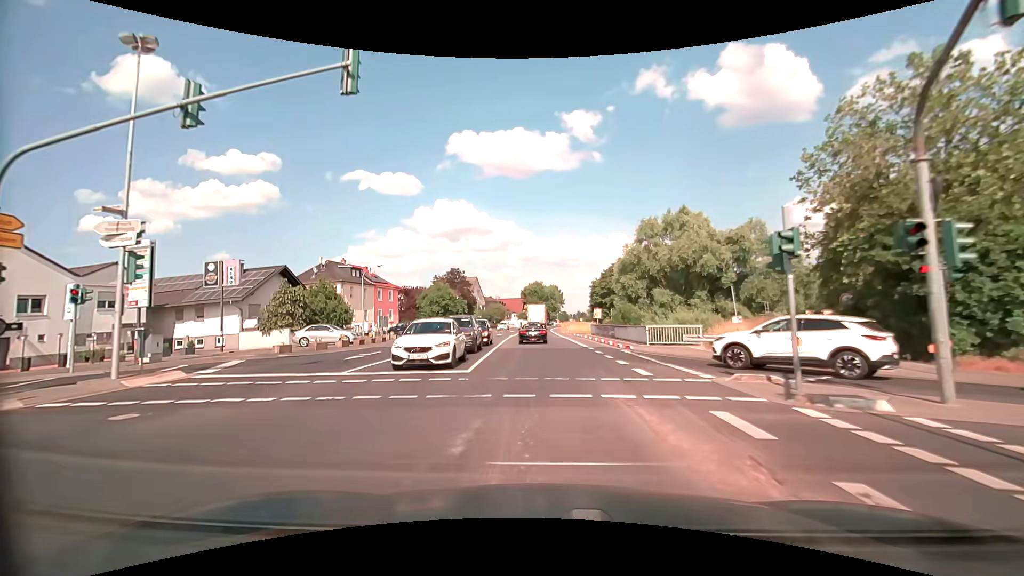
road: secondary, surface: asphalt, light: Day
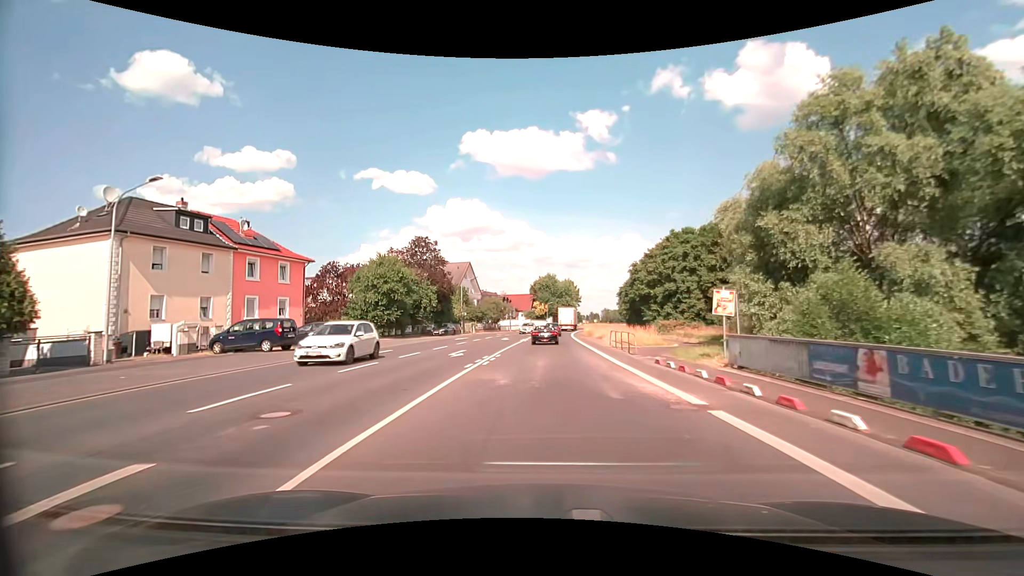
(-0.5, +33.6) m; -1°
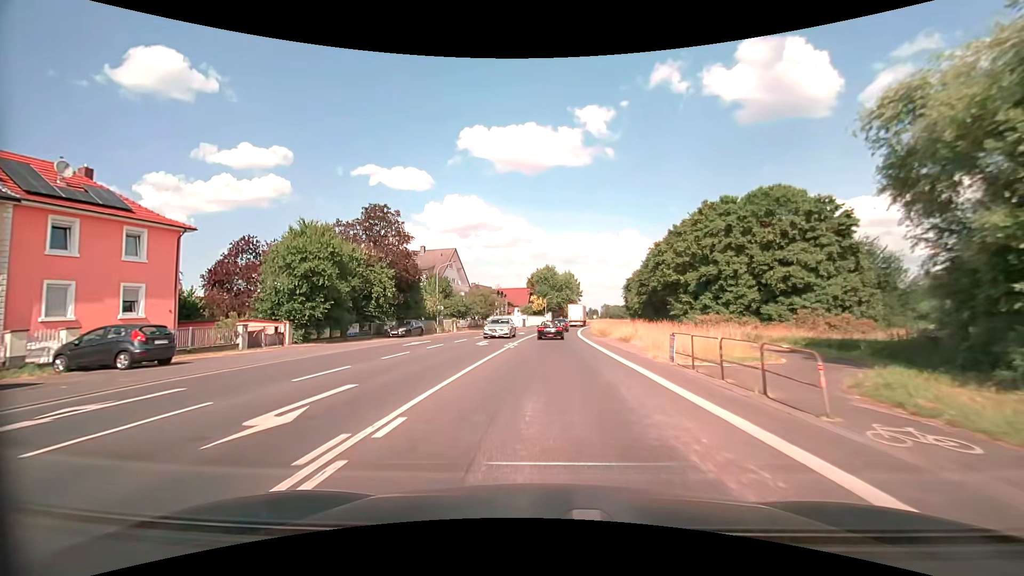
(0.0, +14.6) m; 0°
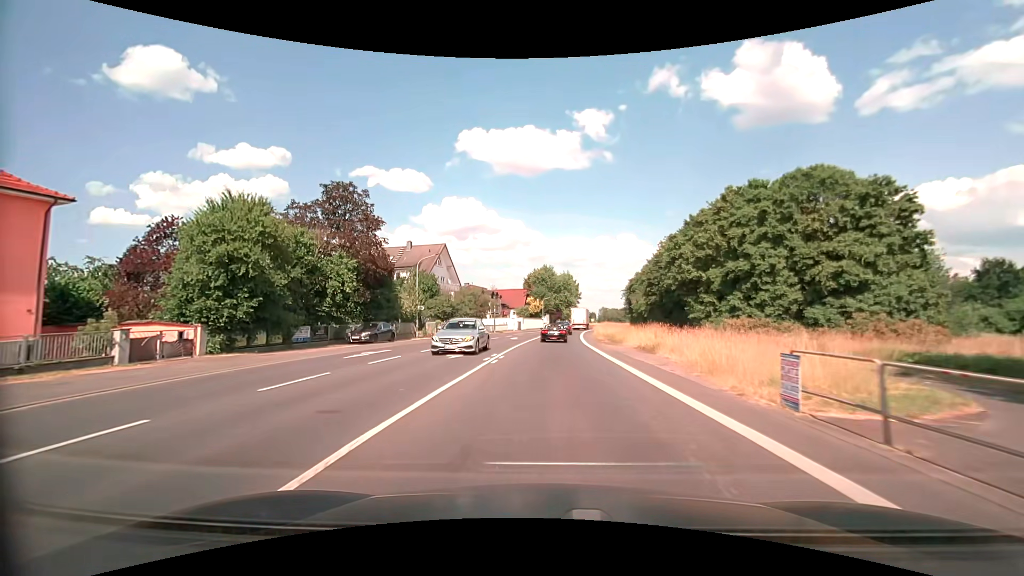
(0.0, +7.5) m; 0°
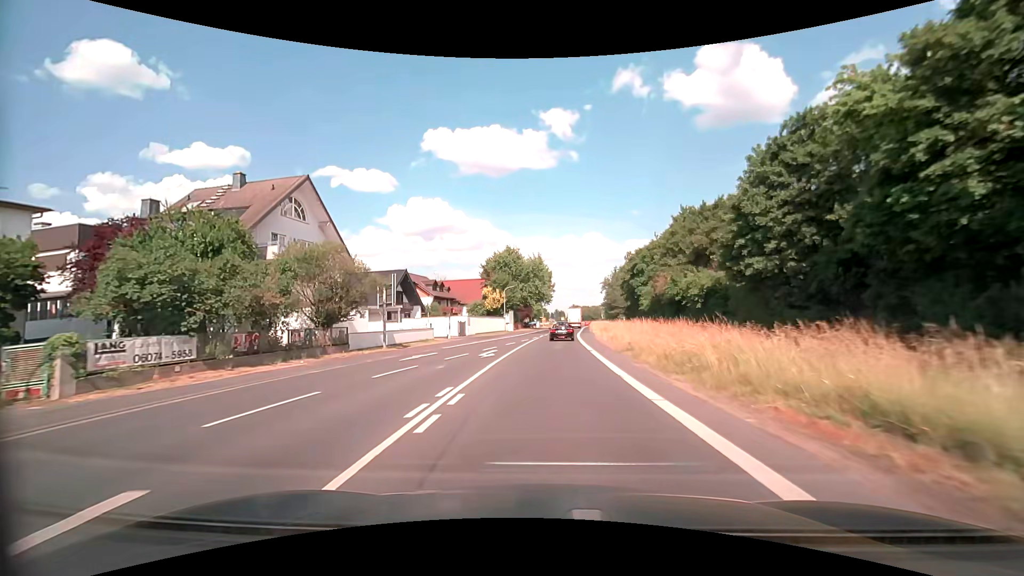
(+1.2, +38.4) m; +4°
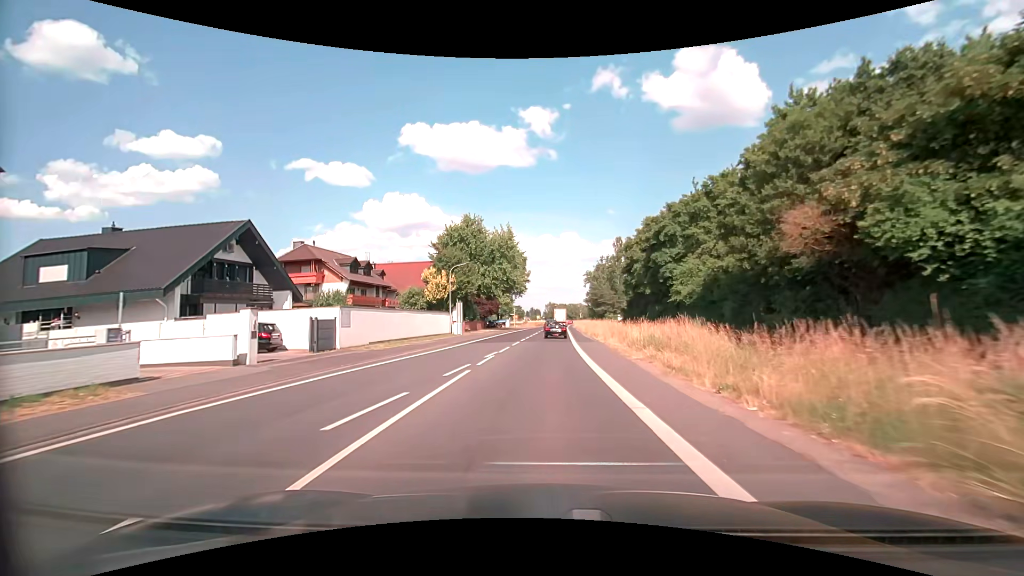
(+0.9, +30.2) m; +3°
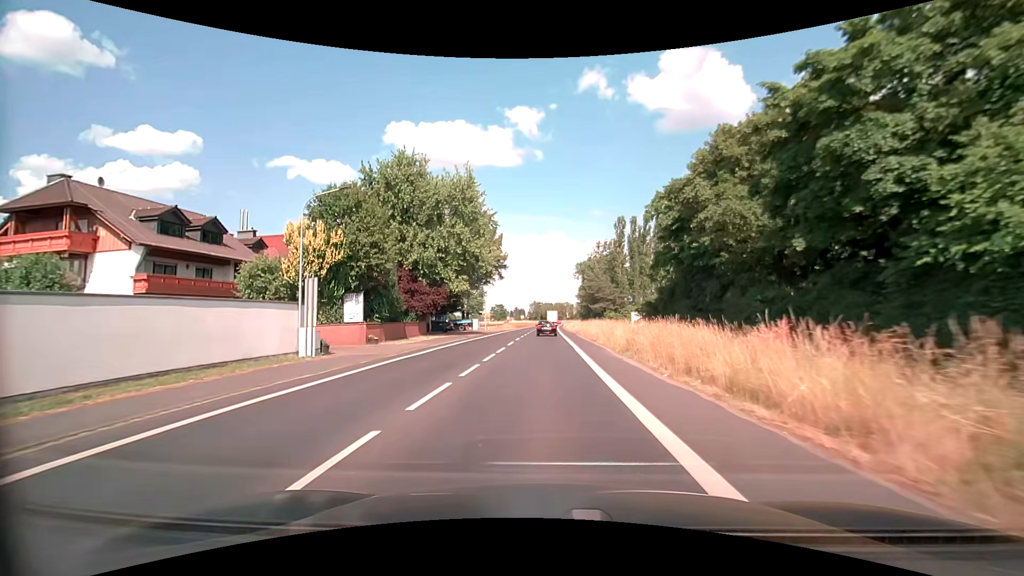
(+0.4, +30.6) m; +2°
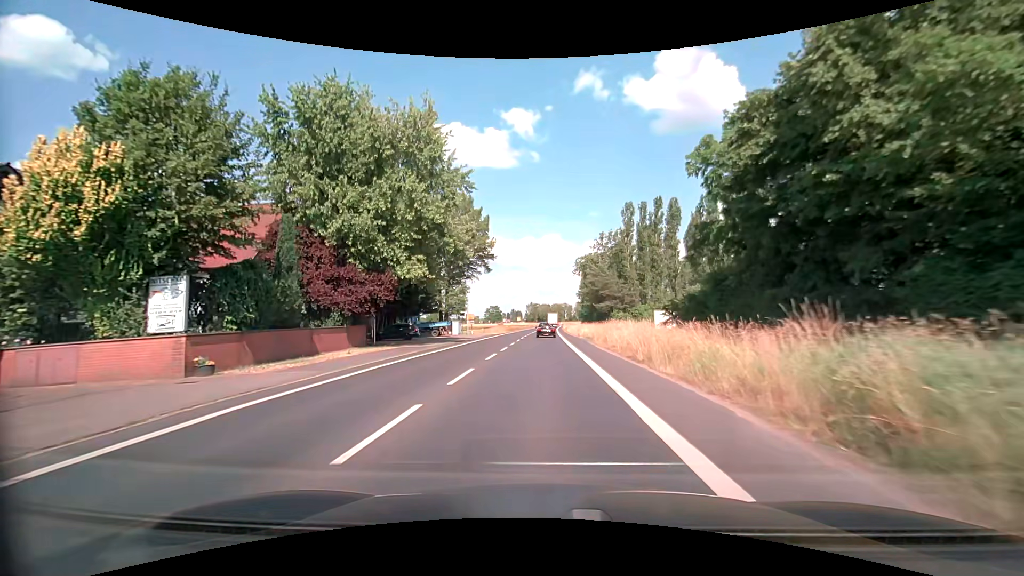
(+0.1, +15.9) m; +1°
(0, +10) (0, +20) (0, +30) (0, +40) (0, +50) (0, +60) (0, +70) (0, +80) (+1, +90) (+1, +100) m
